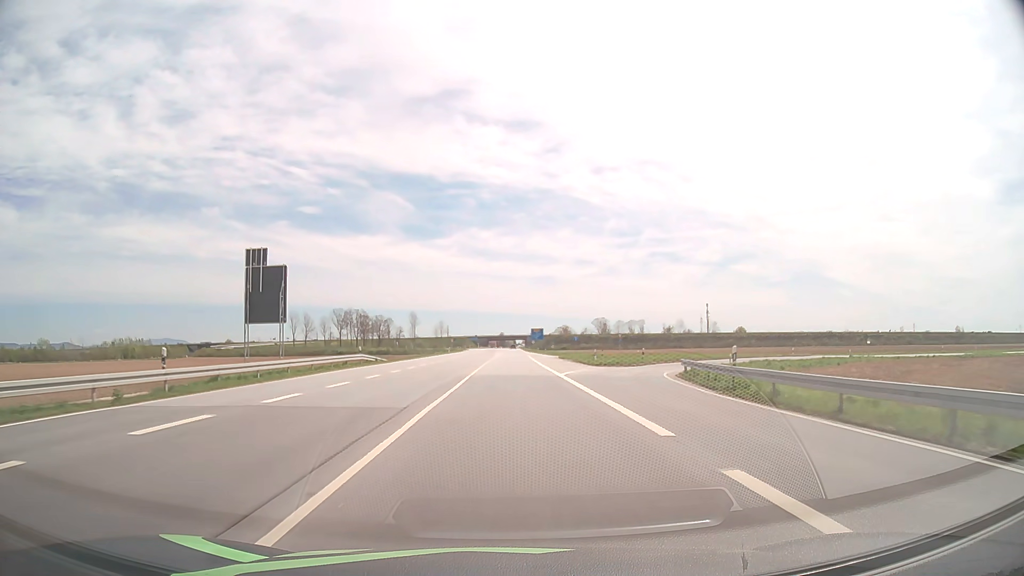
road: primary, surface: asphalt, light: Day
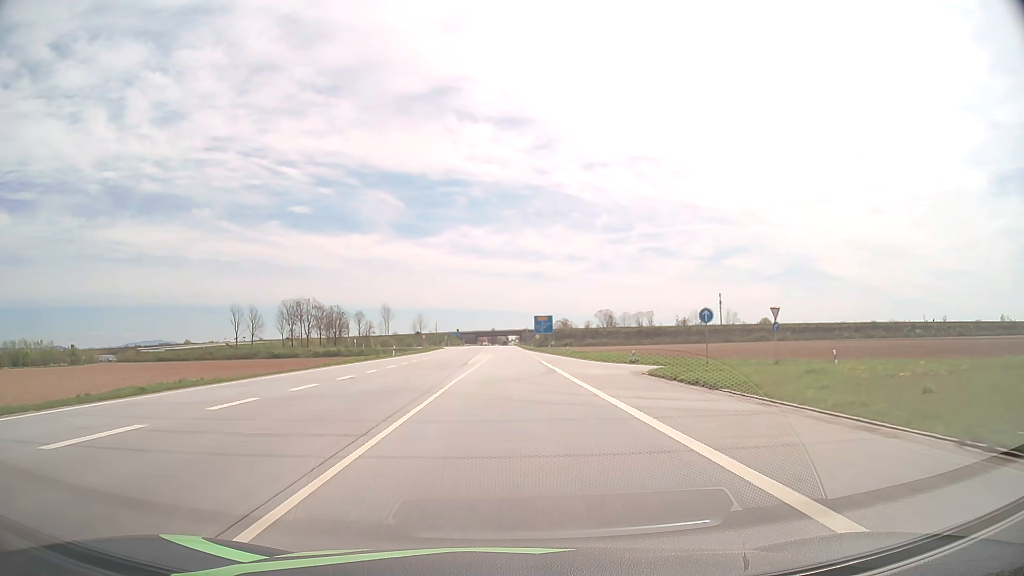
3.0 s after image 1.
(+0.3, +56.1) m; +1°
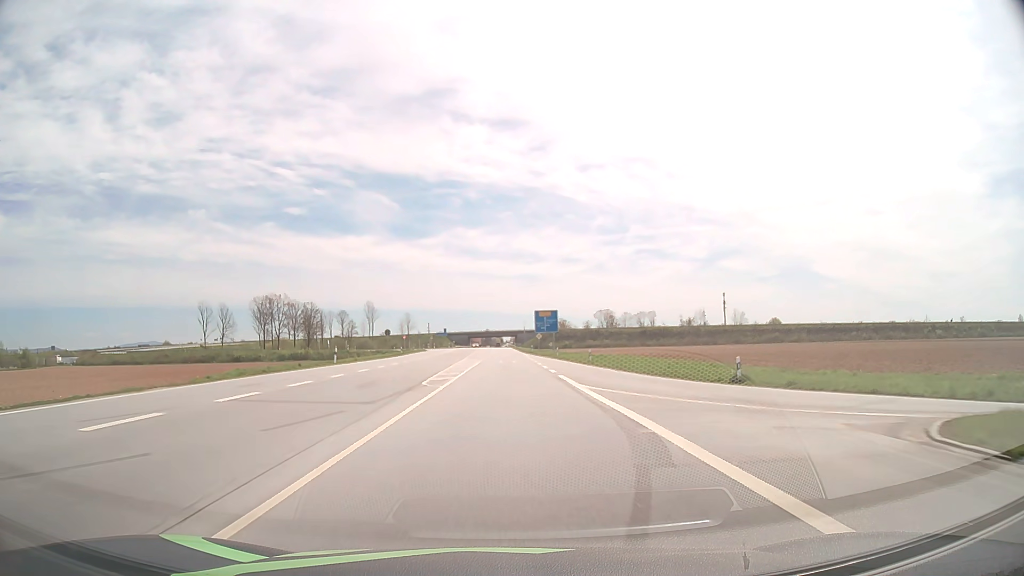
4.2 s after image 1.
(+0.1, +22.1) m; +1°
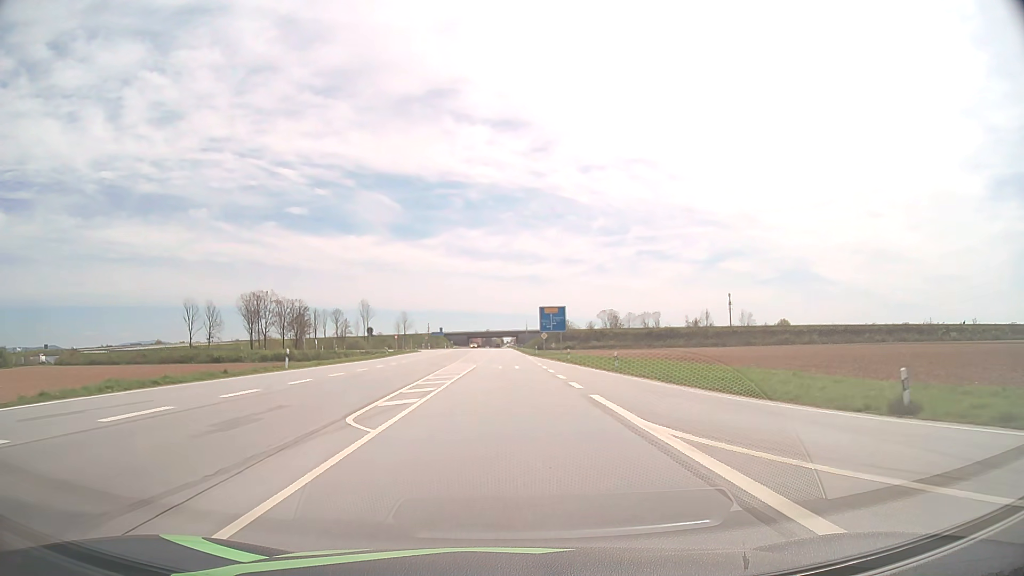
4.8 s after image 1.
(0.0, +11.1) m; 0°
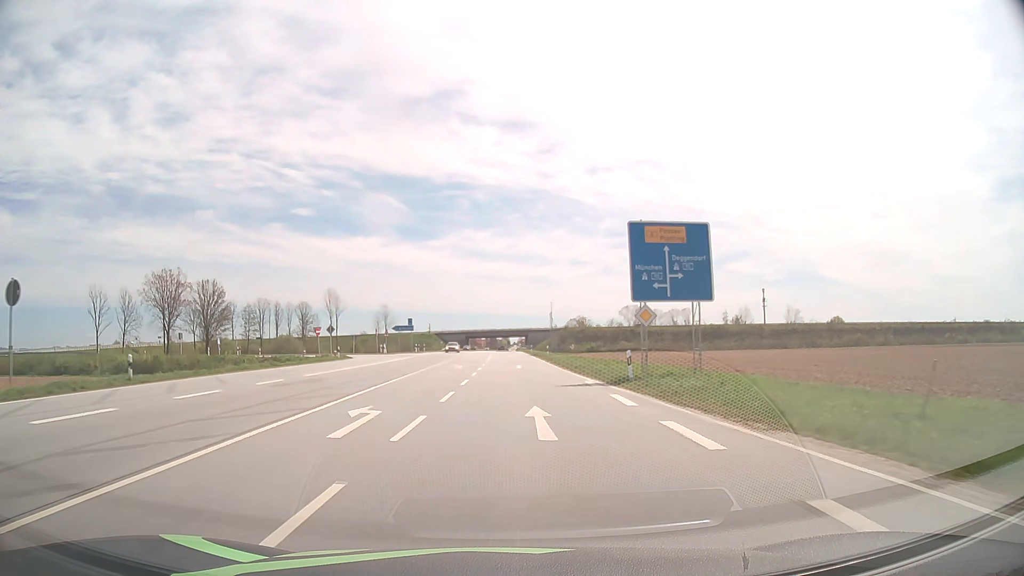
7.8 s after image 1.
(-0.2, +55.1) m; 0°
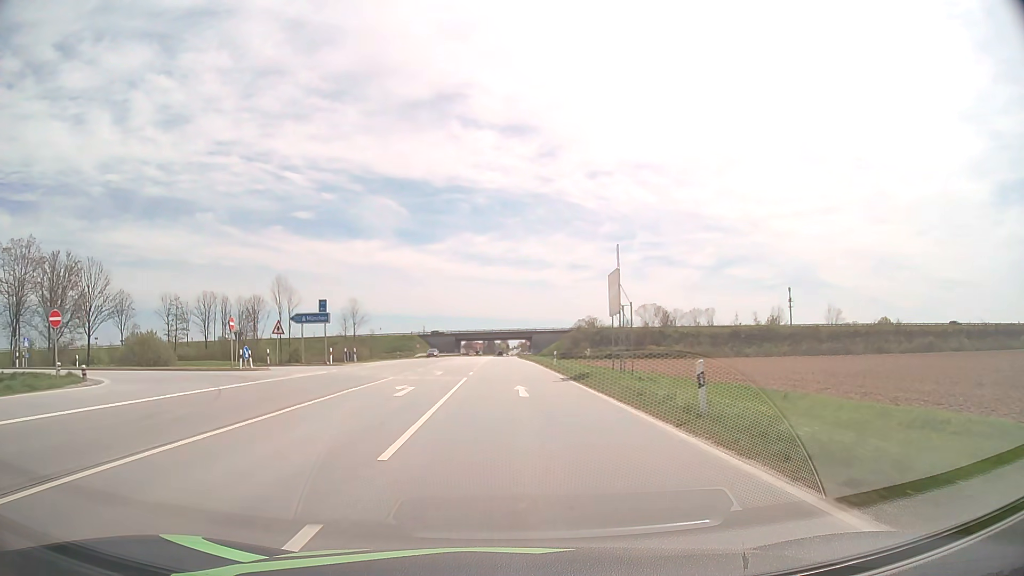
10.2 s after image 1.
(-0.1, +43.5) m; 0°
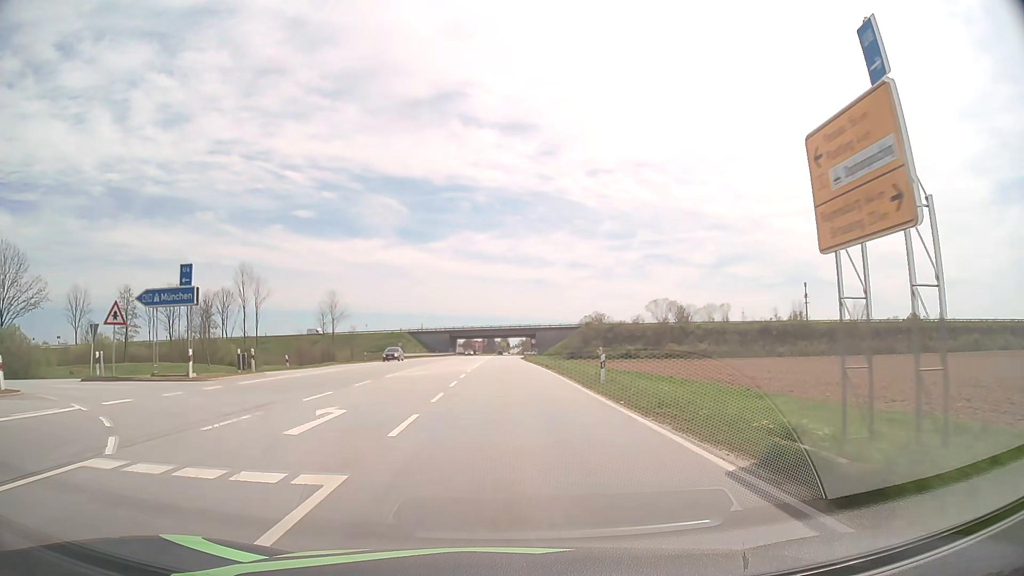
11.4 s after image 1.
(0.0, +21.6) m; 0°
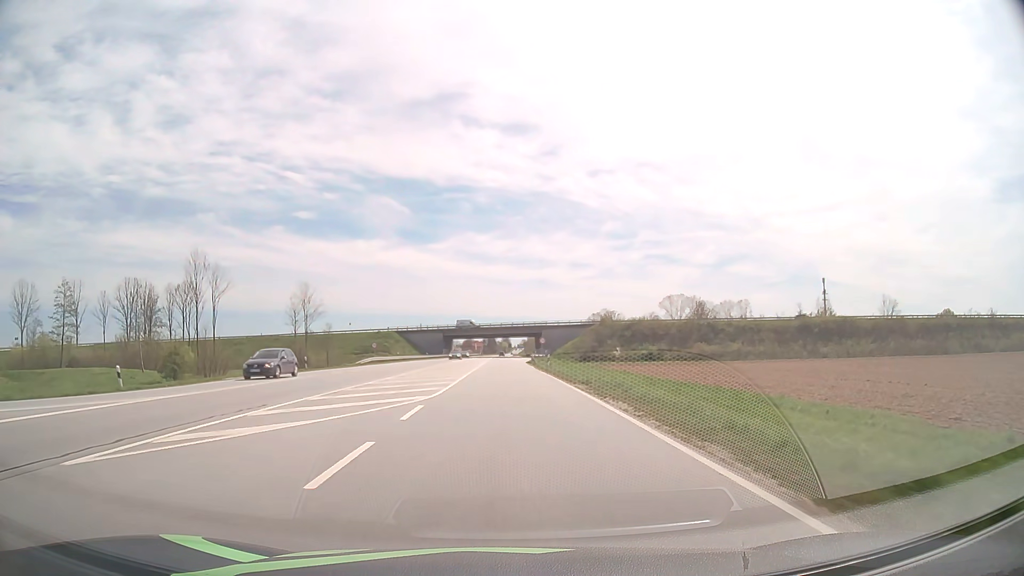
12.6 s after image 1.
(0.0, +21.7) m; 0°
(0, +10) (0, +20) (0, +30) (0, +40) (0, +50) (-1, +60) (-1, +70) (-1, +80) (-1, +90) (-1, +100) m
